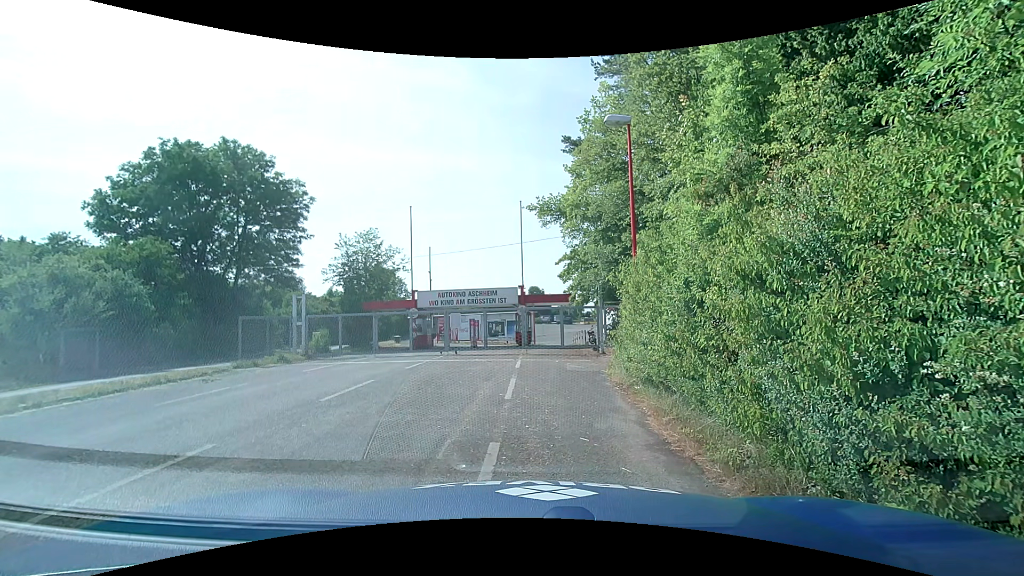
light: Day
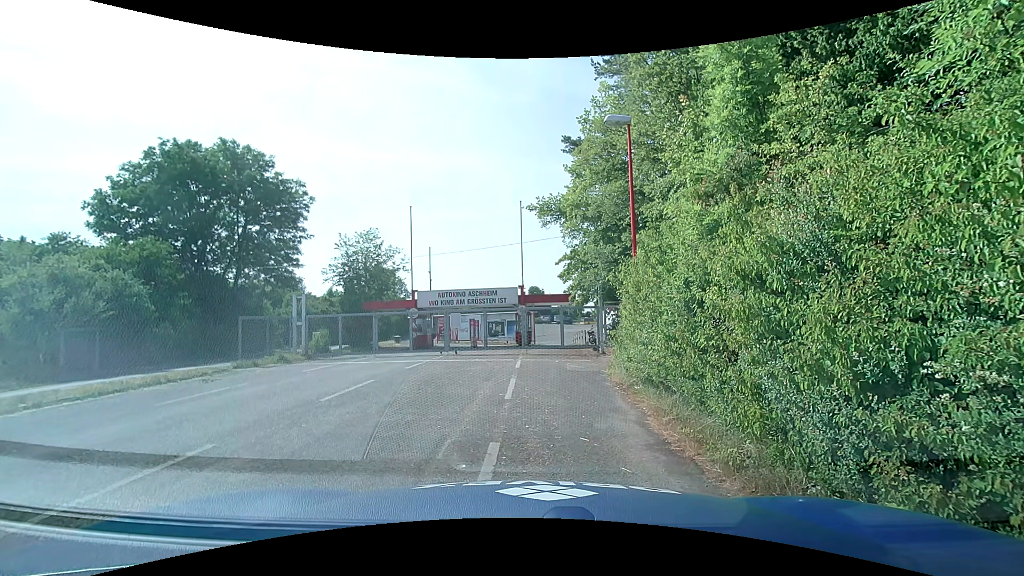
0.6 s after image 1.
(0.0, 0.0) m; 0°
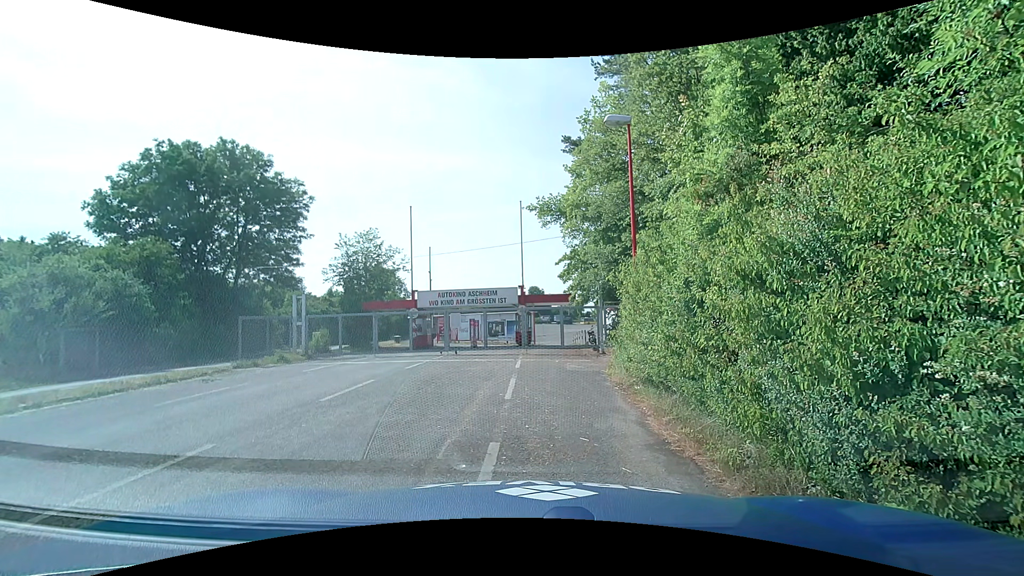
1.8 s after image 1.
(0.0, 0.0) m; 0°
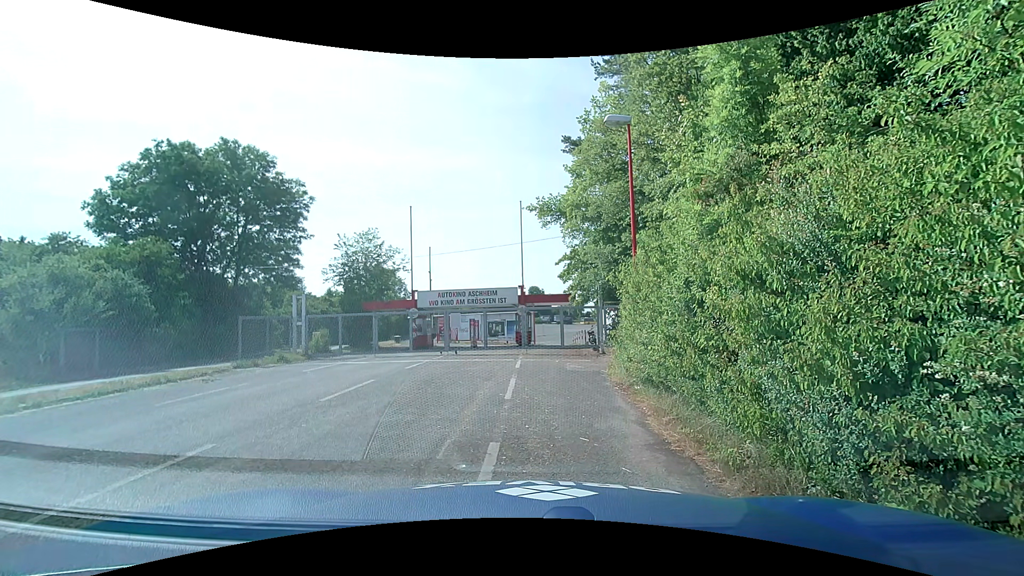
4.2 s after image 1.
(0.0, 0.0) m; 0°
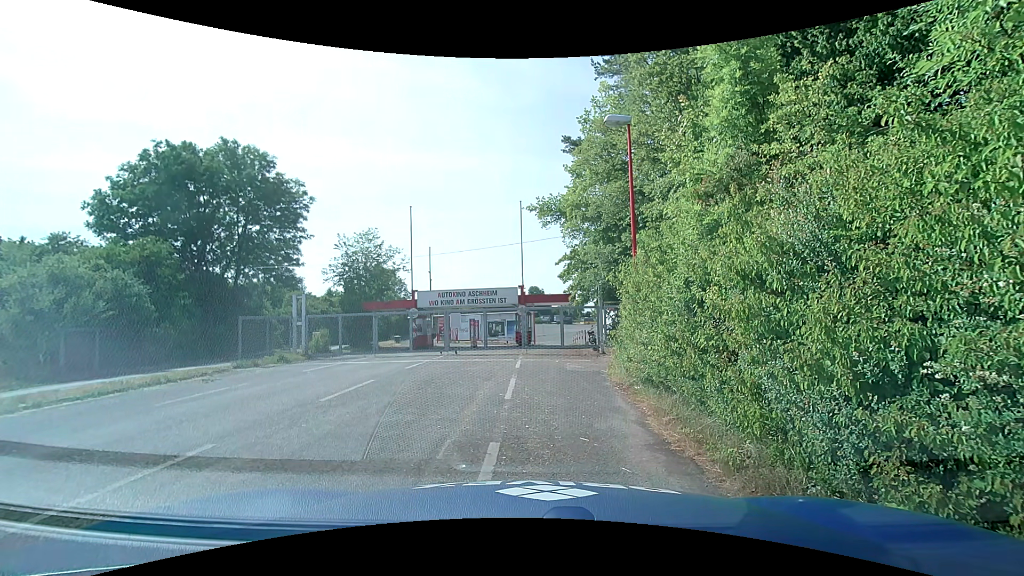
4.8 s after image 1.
(0.0, 0.0) m; 0°
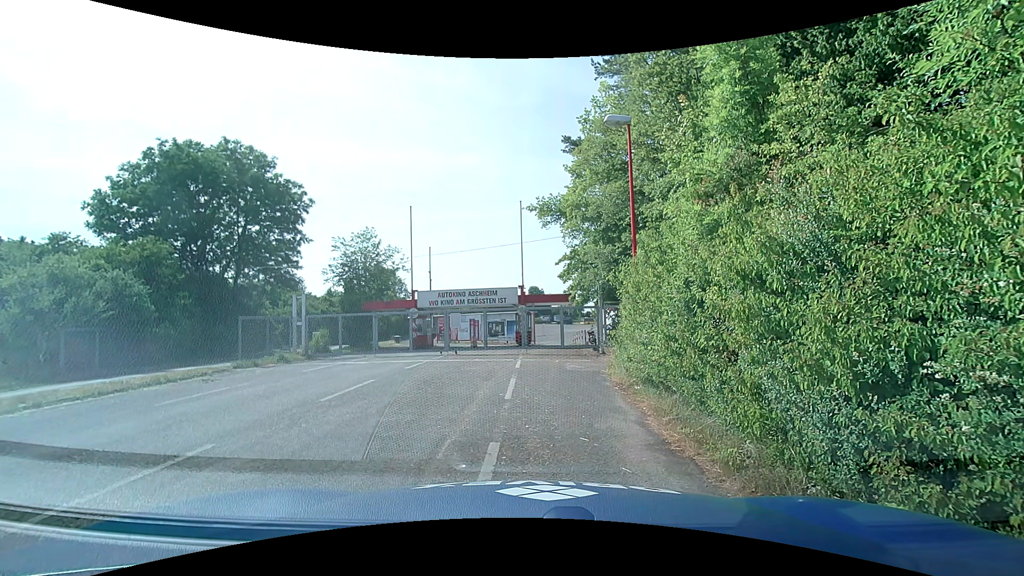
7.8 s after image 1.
(0.0, 0.0) m; 0°
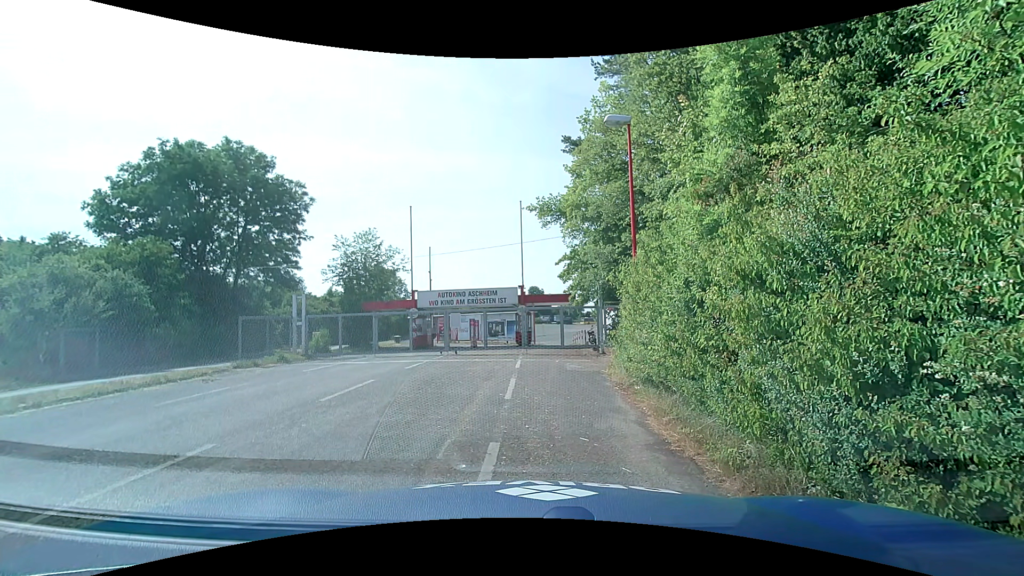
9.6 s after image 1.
(0.0, 0.0) m; 0°
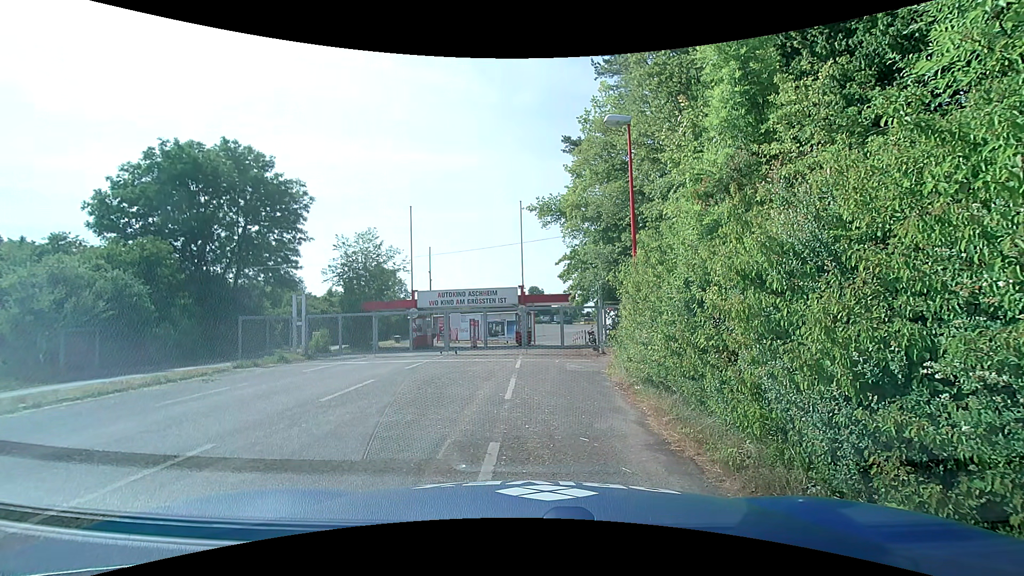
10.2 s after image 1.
(0.0, 0.0) m; 0°
